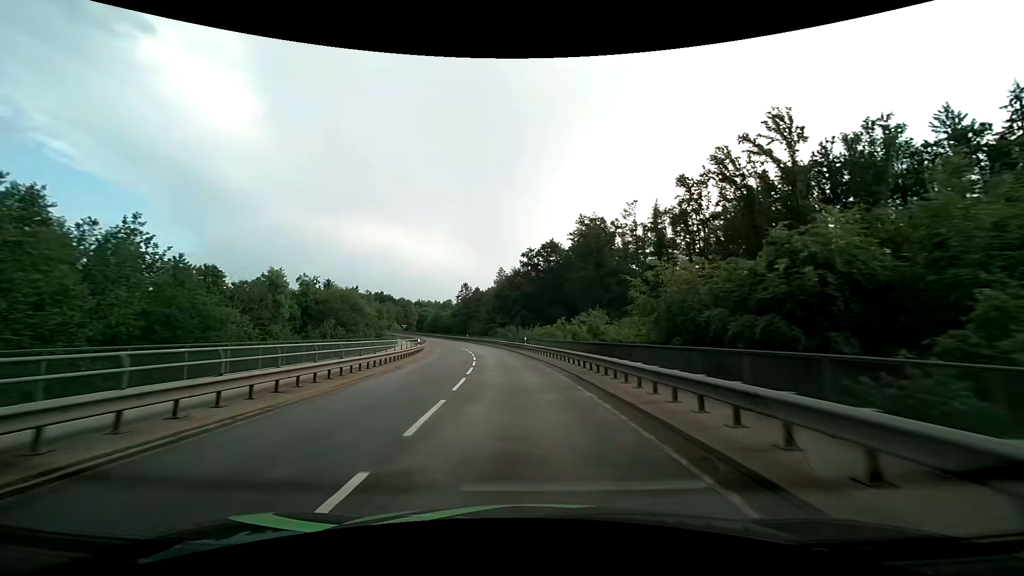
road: secondary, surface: asphalt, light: Day
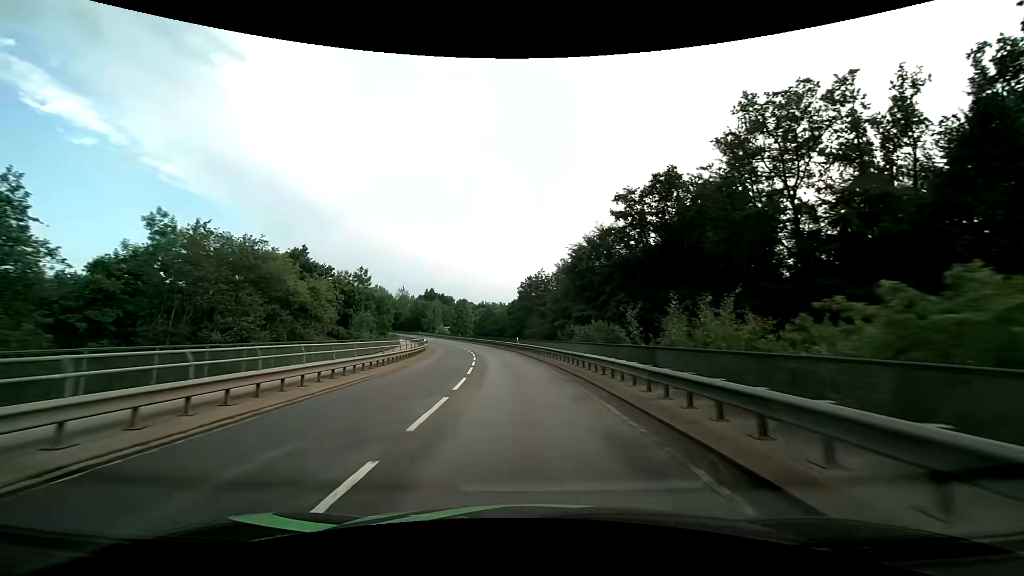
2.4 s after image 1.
(-3.0, +41.9) m; -8°
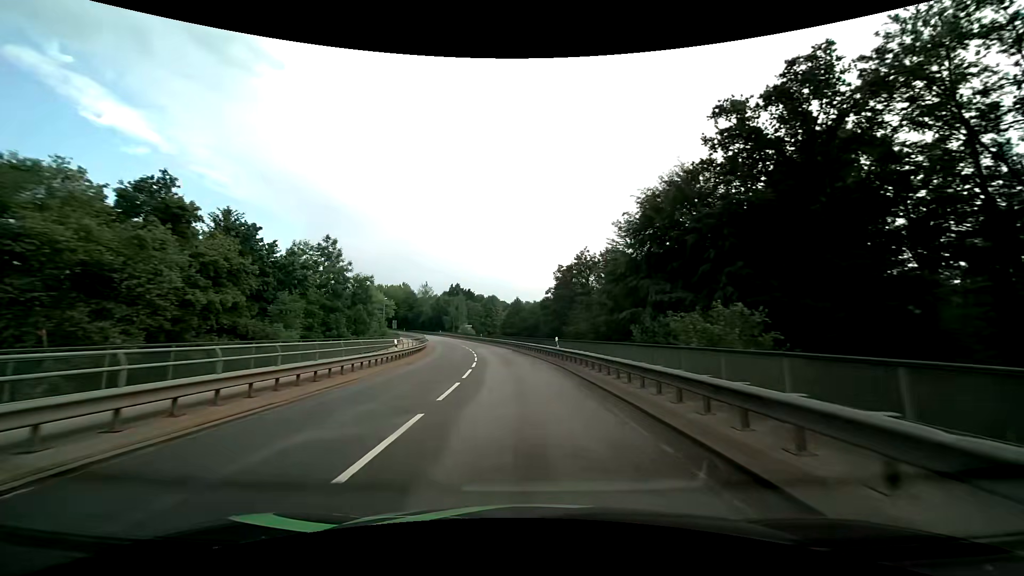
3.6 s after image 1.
(-0.7, +20.8) m; -4°
(0, +10) (-1, +20) (-1, +30) (-3, +40) (-4, +50) (-6, +60) (-8, +69) (-10, +79) (-13, +89) (-16, +98) m
